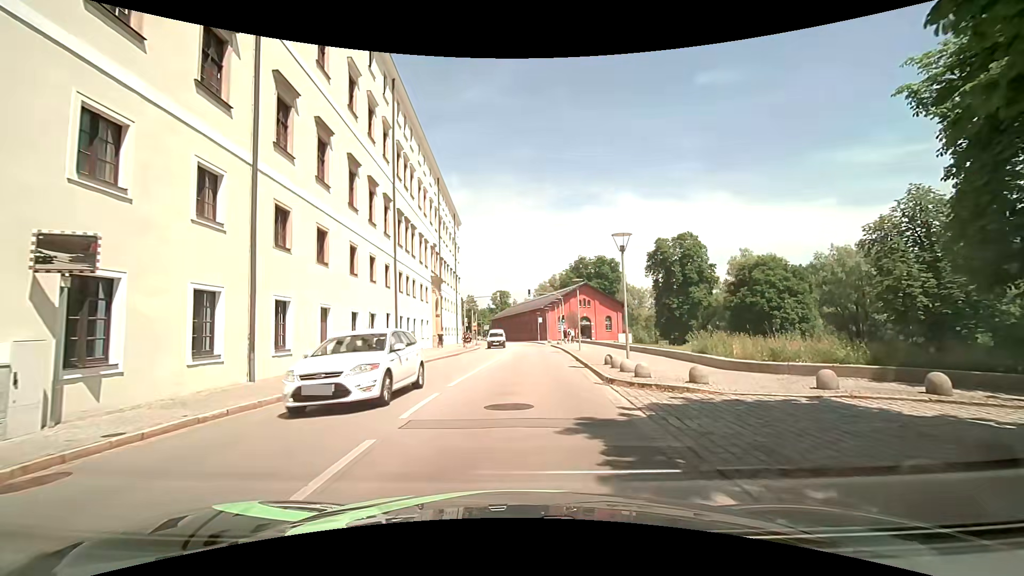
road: tertiary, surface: asphalt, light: Day
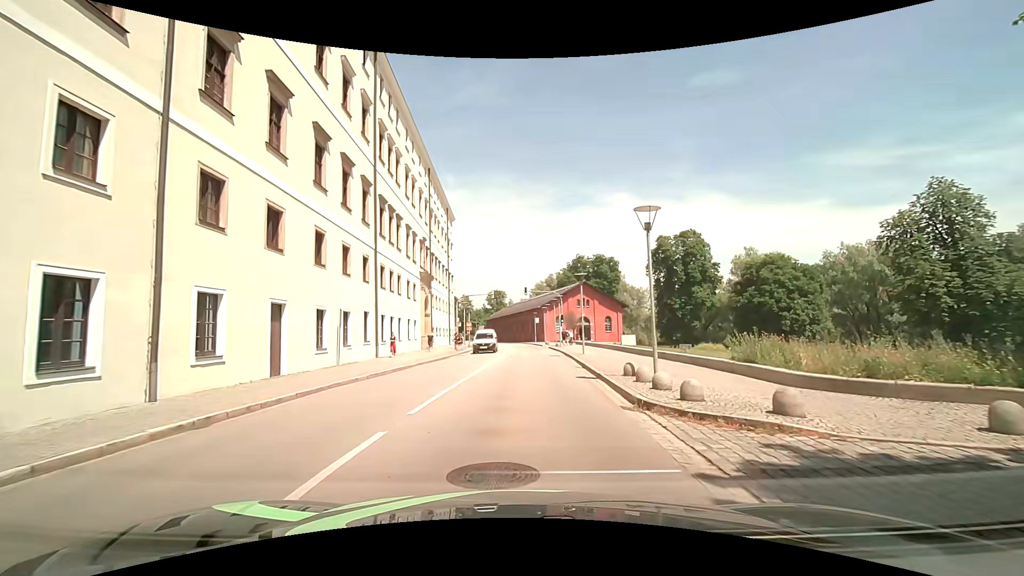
(0.0, +4.0) m; -1°
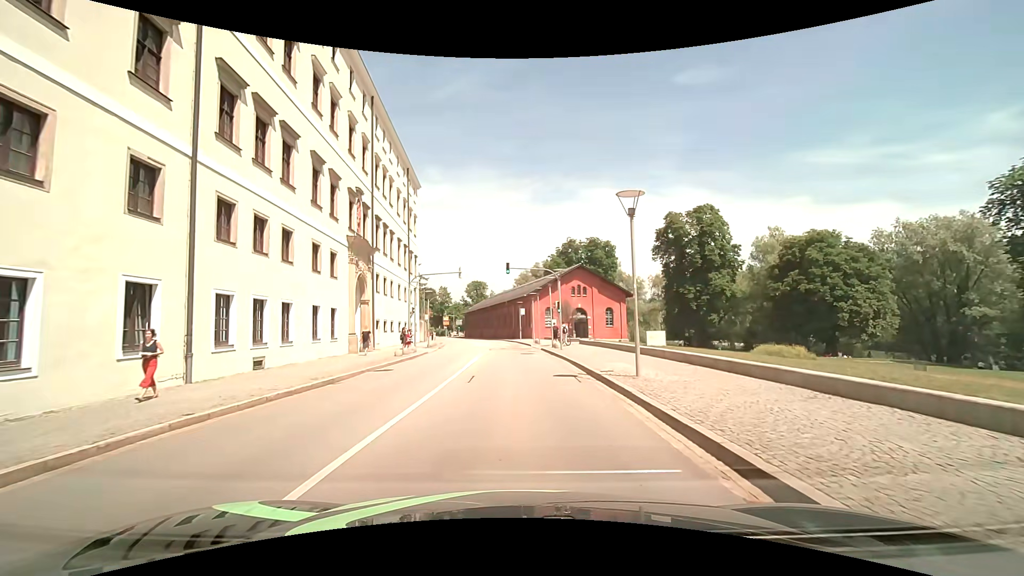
(+0.8, +16.6) m; +3°
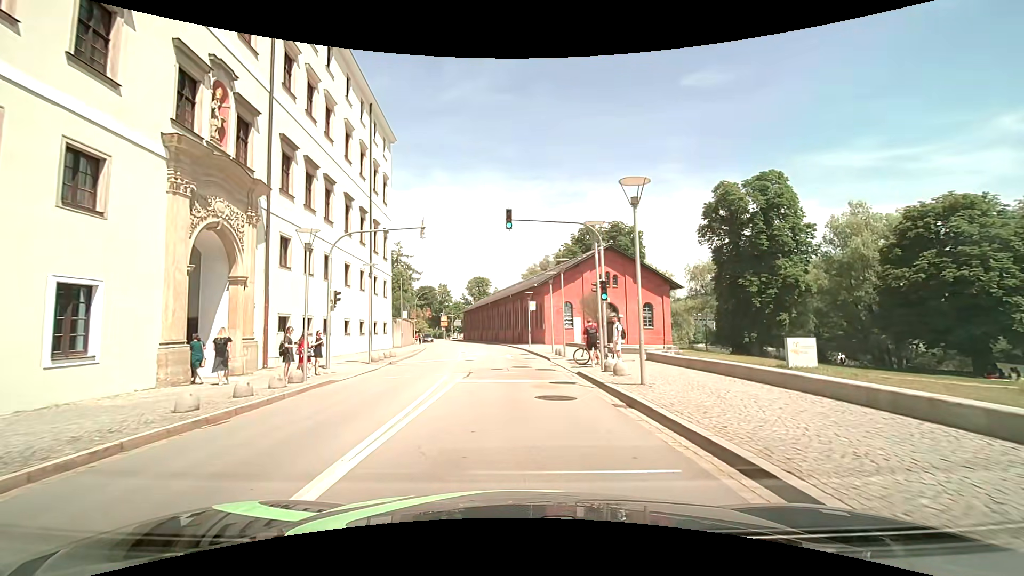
(+0.1, +17.8) m; 0°
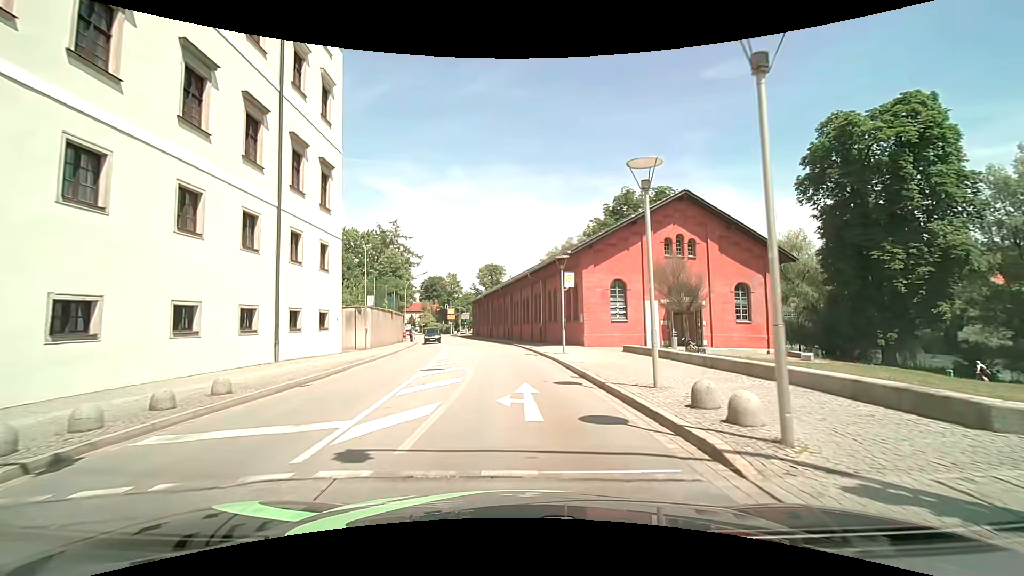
(-0.3, +18.4) m; -2°
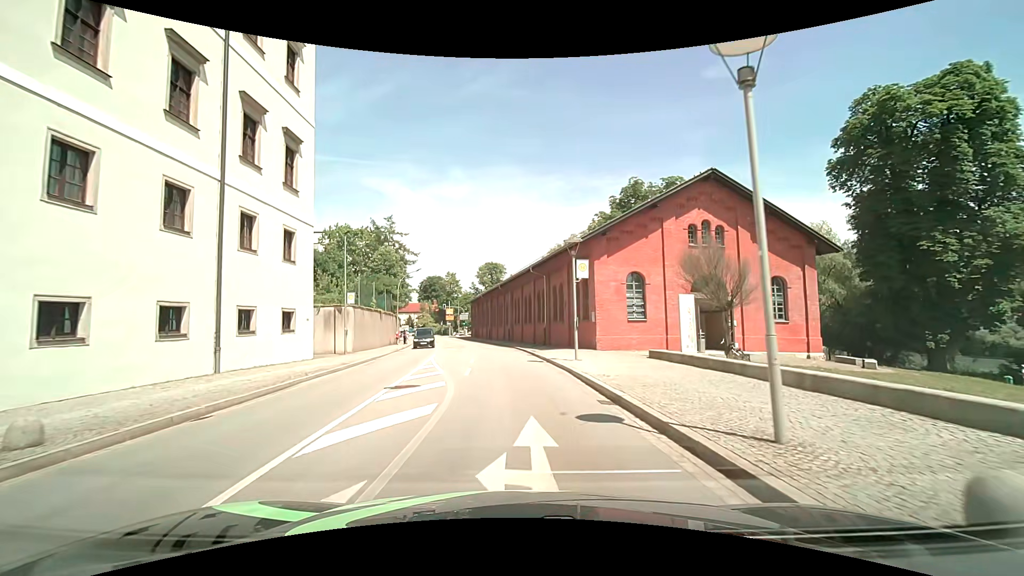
(0.0, +4.5) m; 0°
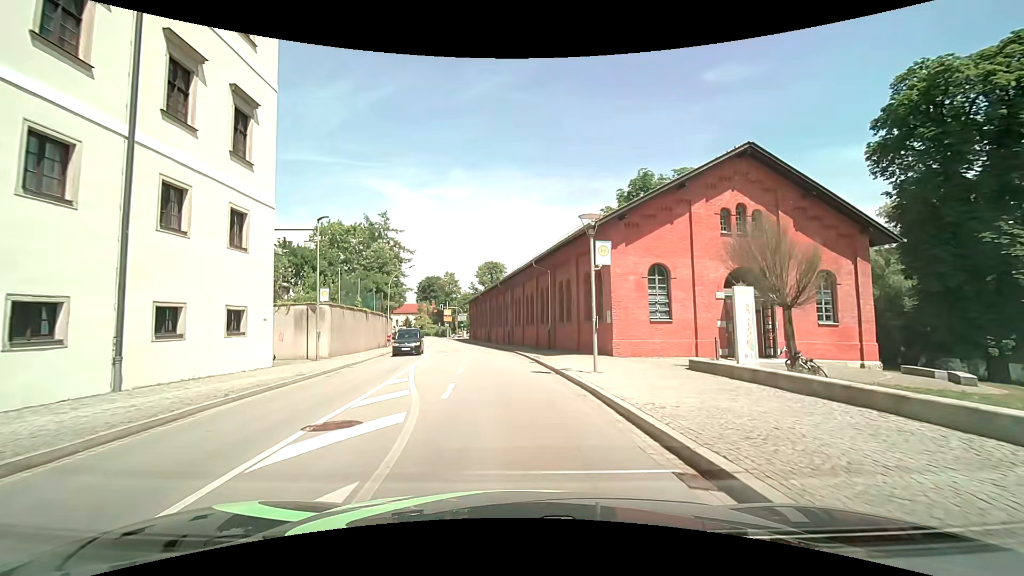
(0.0, +4.5) m; +1°
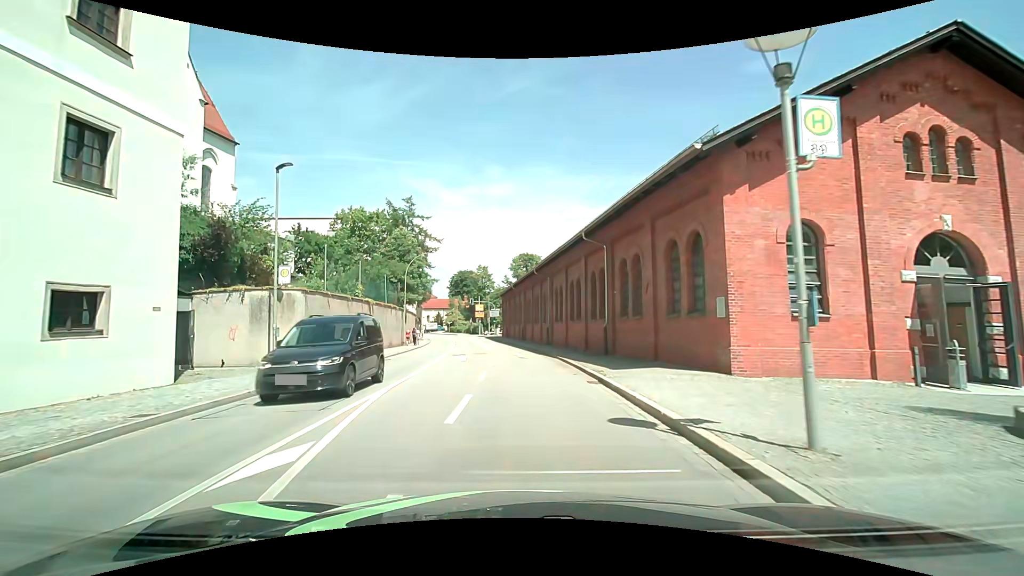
(-0.3, +9.0) m; -4°
